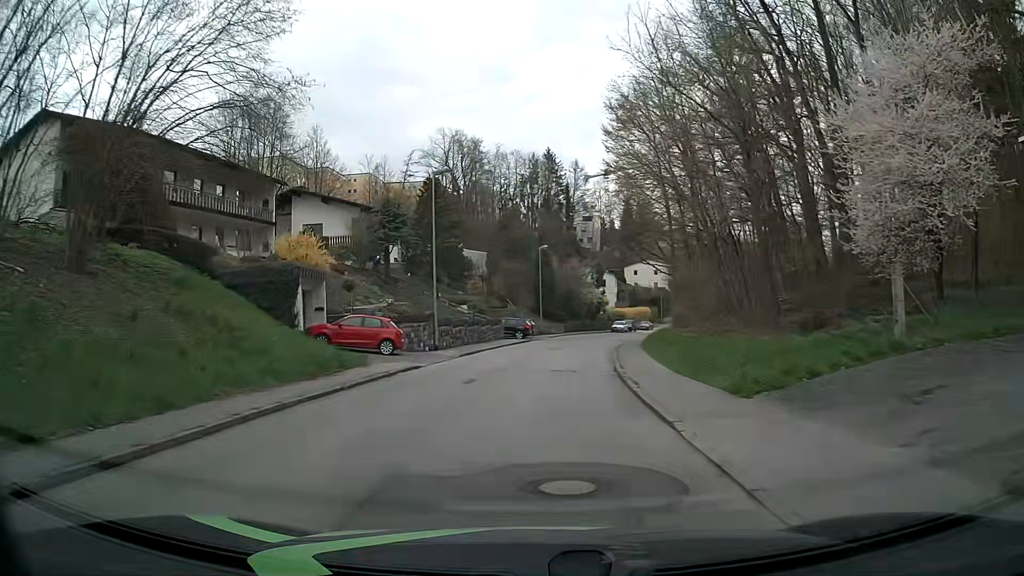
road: residential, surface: asphalt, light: Day
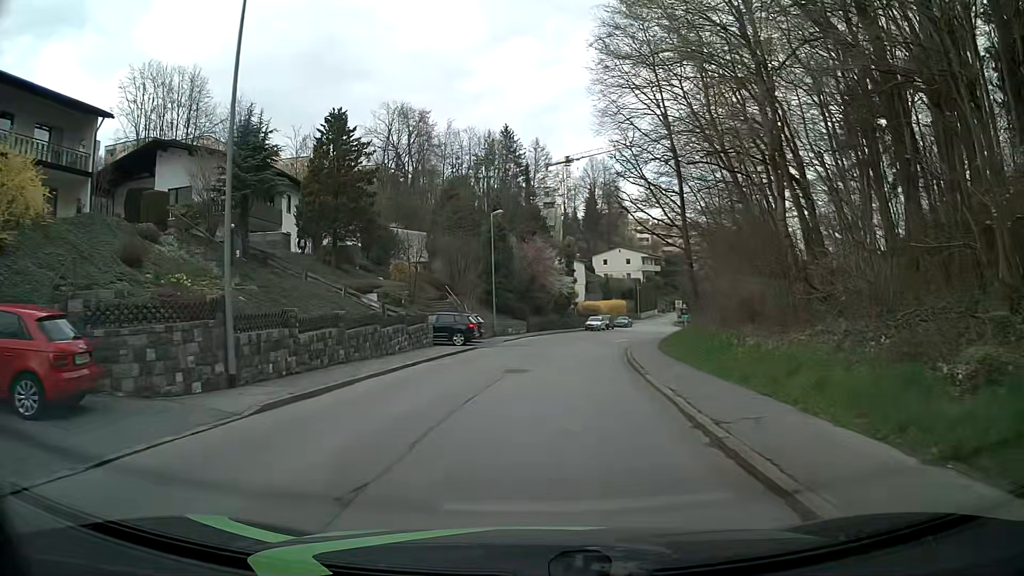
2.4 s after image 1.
(+0.3, +18.1) m; +3°
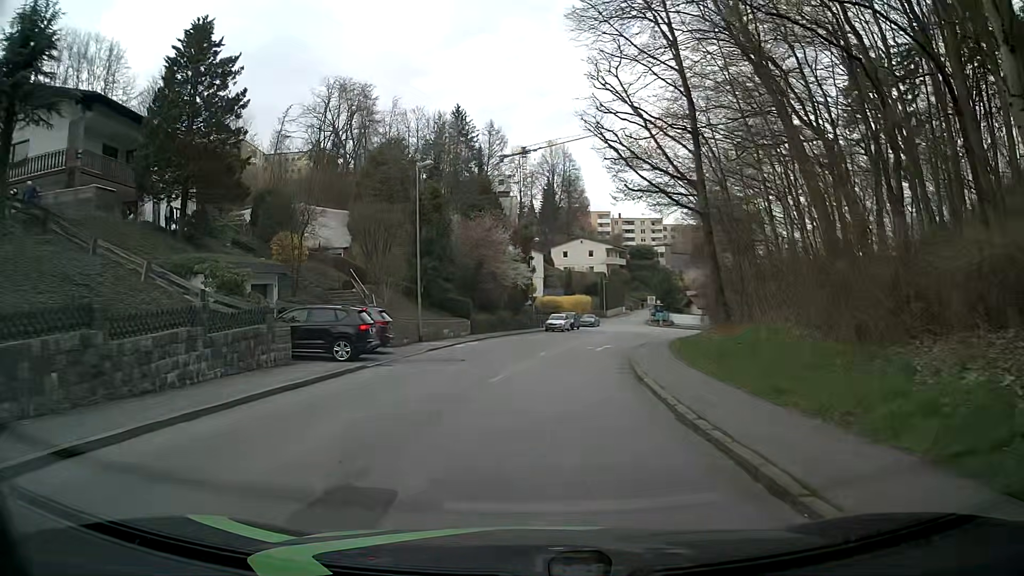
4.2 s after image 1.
(+0.3, +13.5) m; +3°
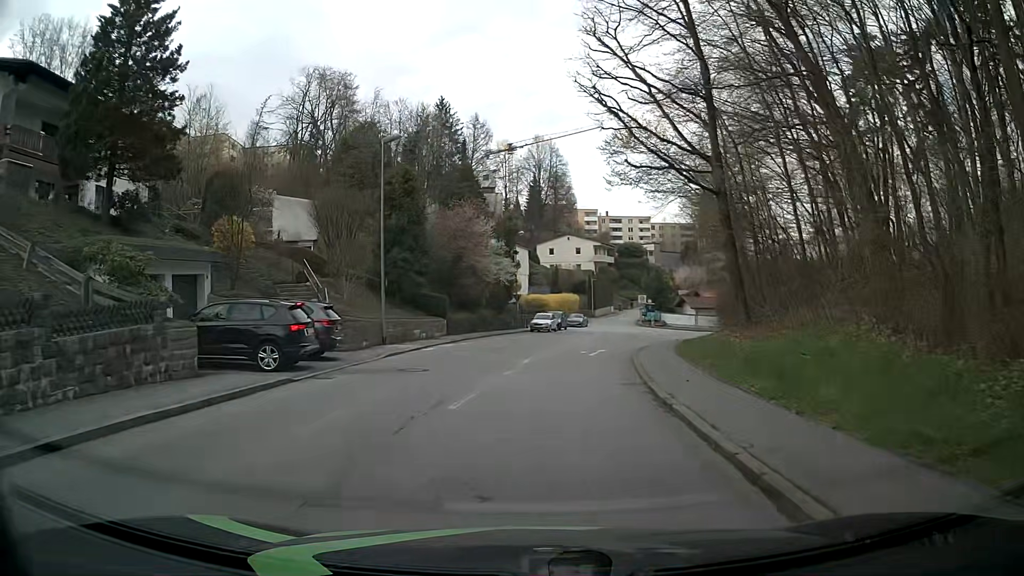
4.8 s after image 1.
(0.0, +4.5) m; +1°
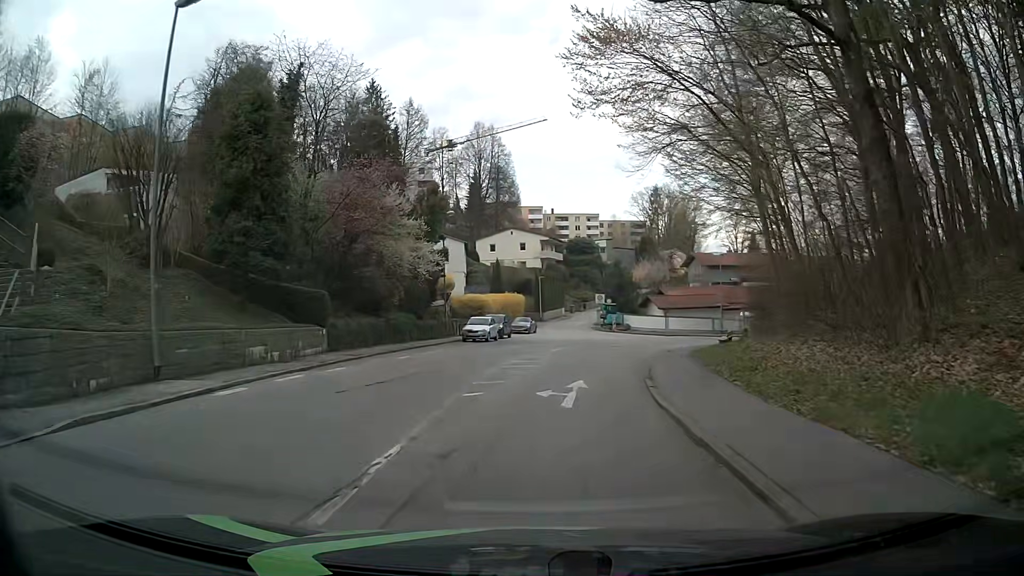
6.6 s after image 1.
(+0.5, +13.4) m; +4°
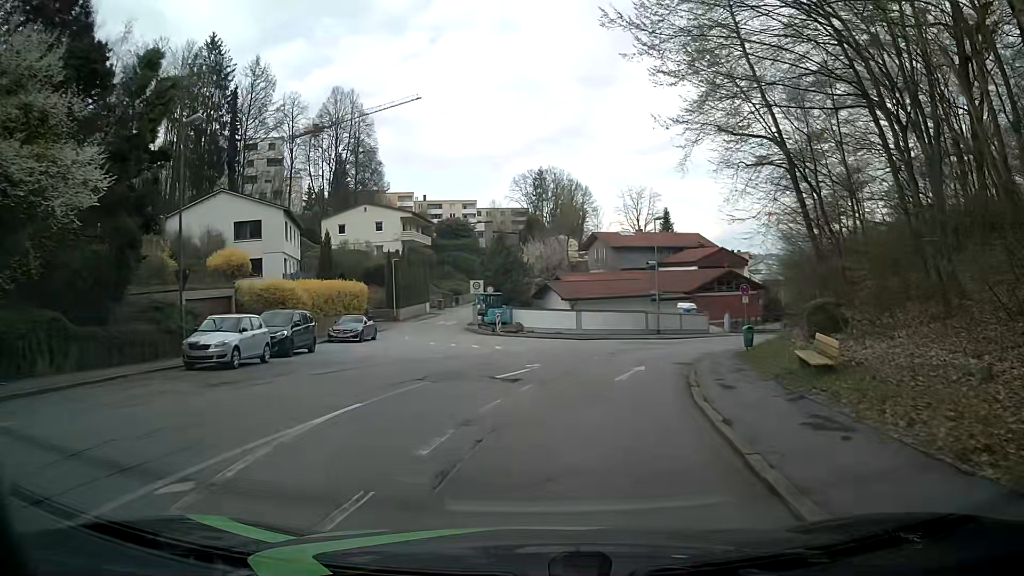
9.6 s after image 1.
(+2.2, +22.2) m; +11°
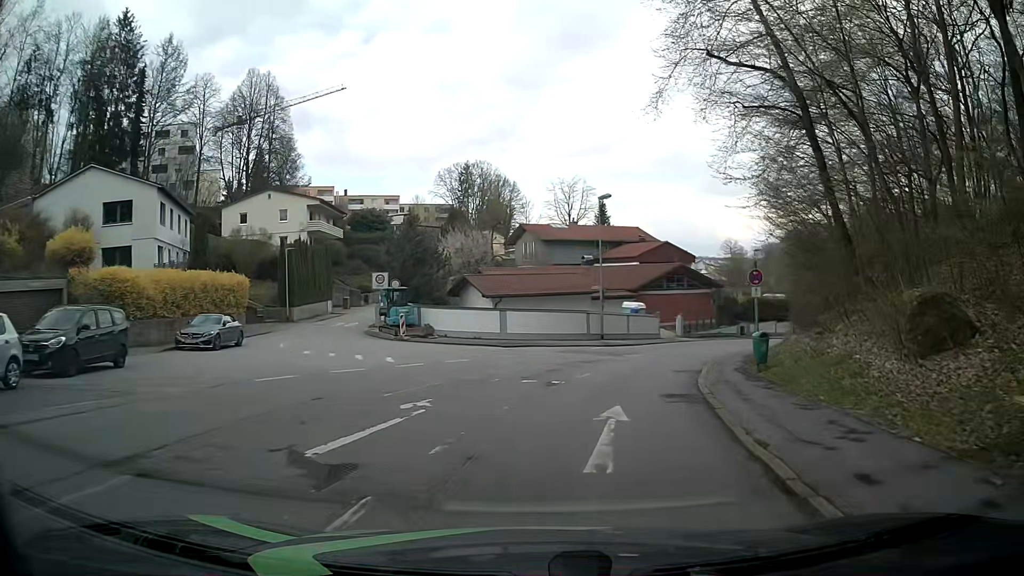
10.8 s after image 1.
(+0.5, +9.0) m; +6°
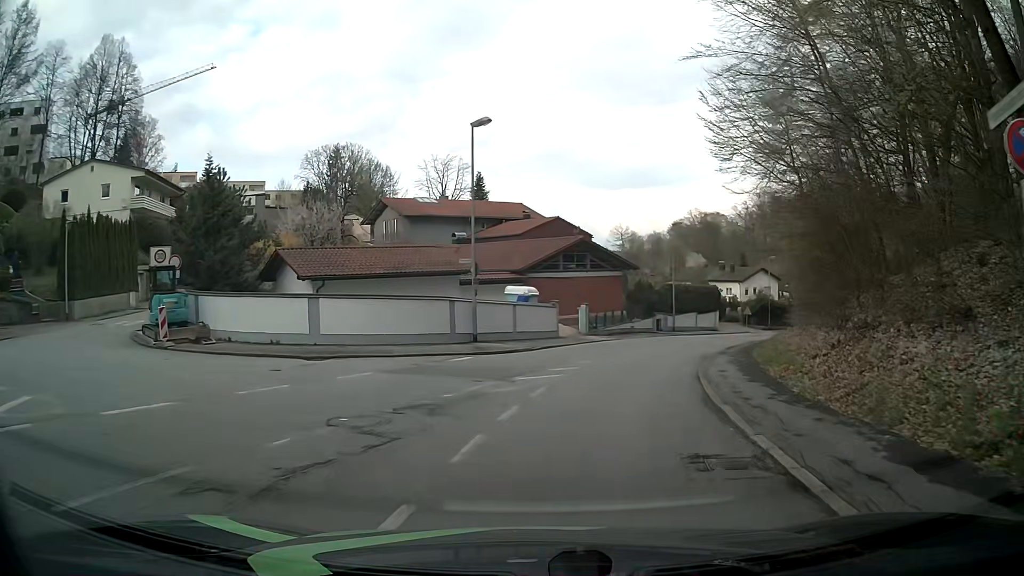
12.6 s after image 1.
(+1.2, +13.5) m; +11°
(+1, +10) (+3, +20) (+6, +29) (+10, +38) (+15, +47) (+21, +55) (+27, +63) (+33, +71) (+39, +79) (+44, +88) m
